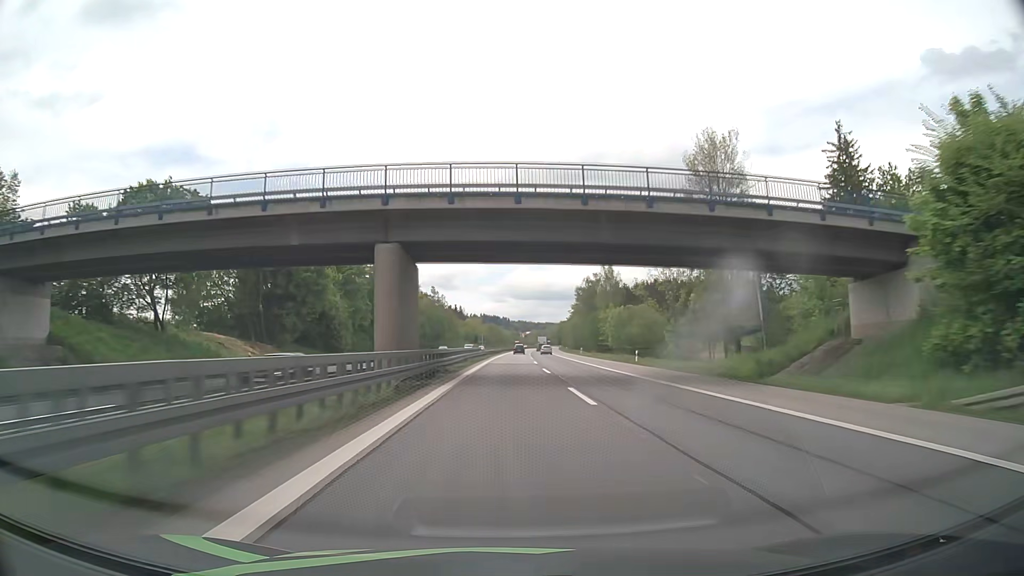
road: motorway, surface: asphalt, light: Day
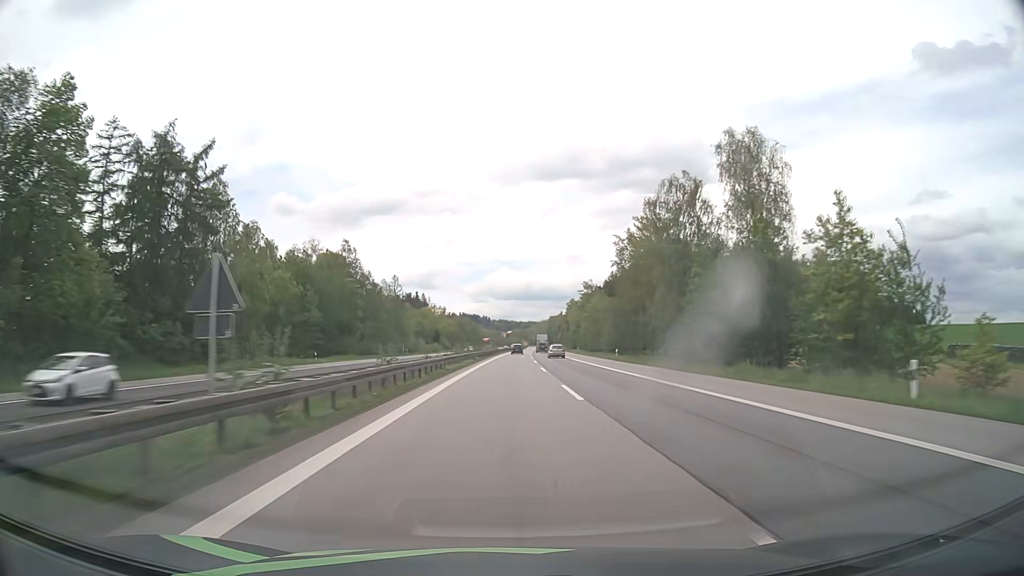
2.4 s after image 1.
(+1.5, +88.9) m; +2°
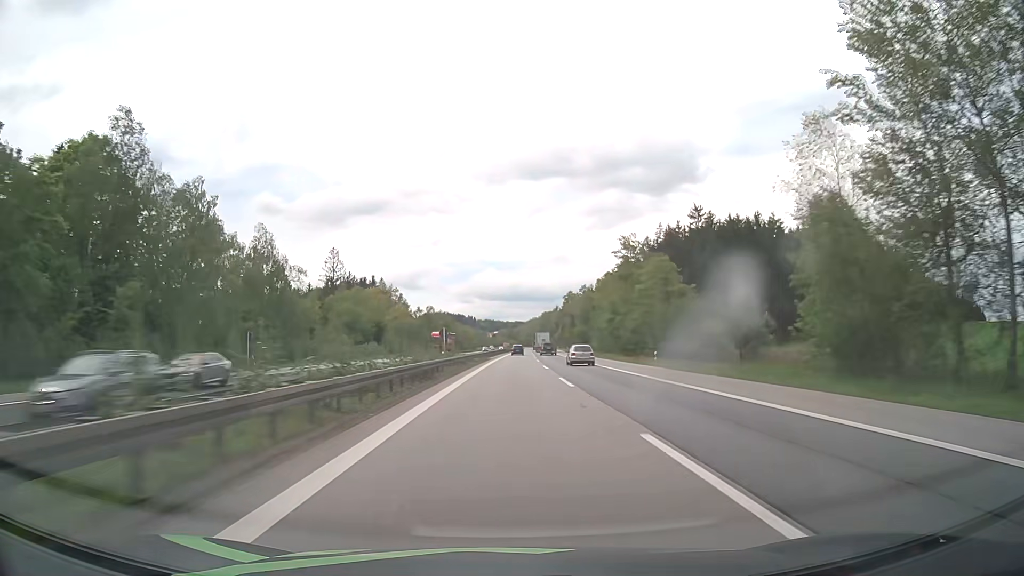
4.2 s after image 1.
(+0.6, +66.7) m; +1°
(0, +10) (0, +20) (0, +30) (0, +40) (+1, +50) (+1, +60) (+1, +70) (+1, +80) (+2, +90) (+2, +100) m
